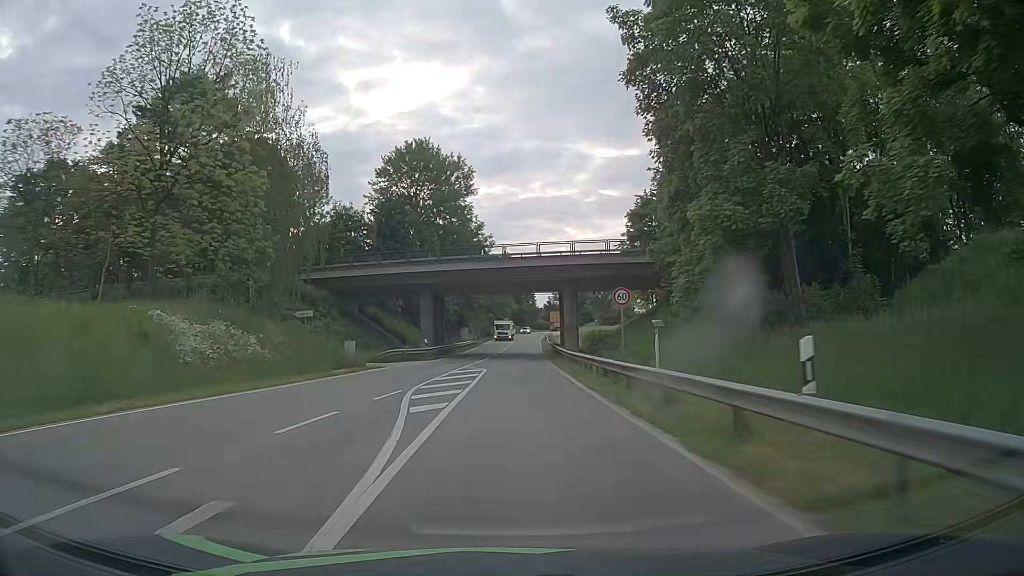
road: secondary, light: Day
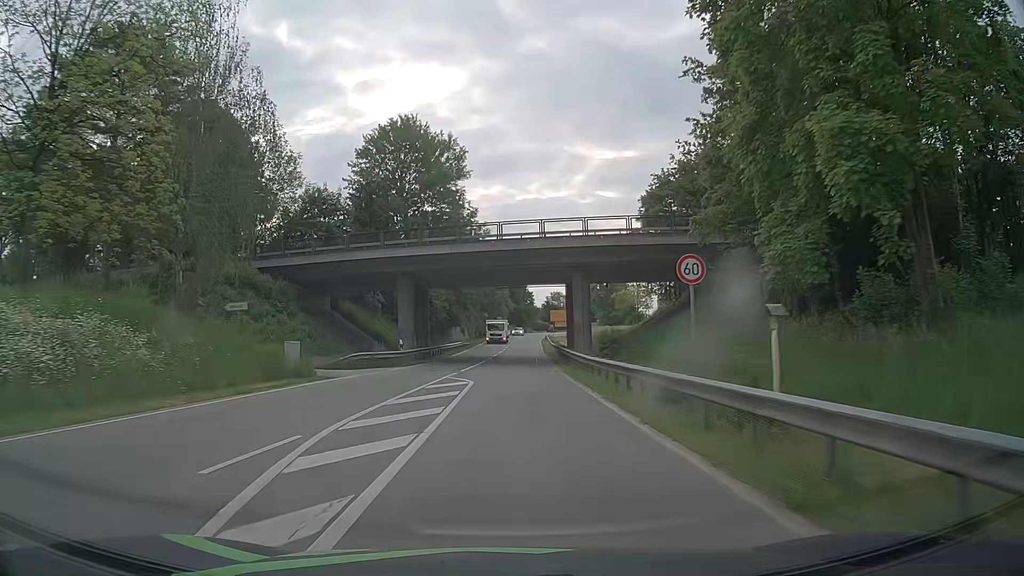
(0.0, +8.9) m; +1°
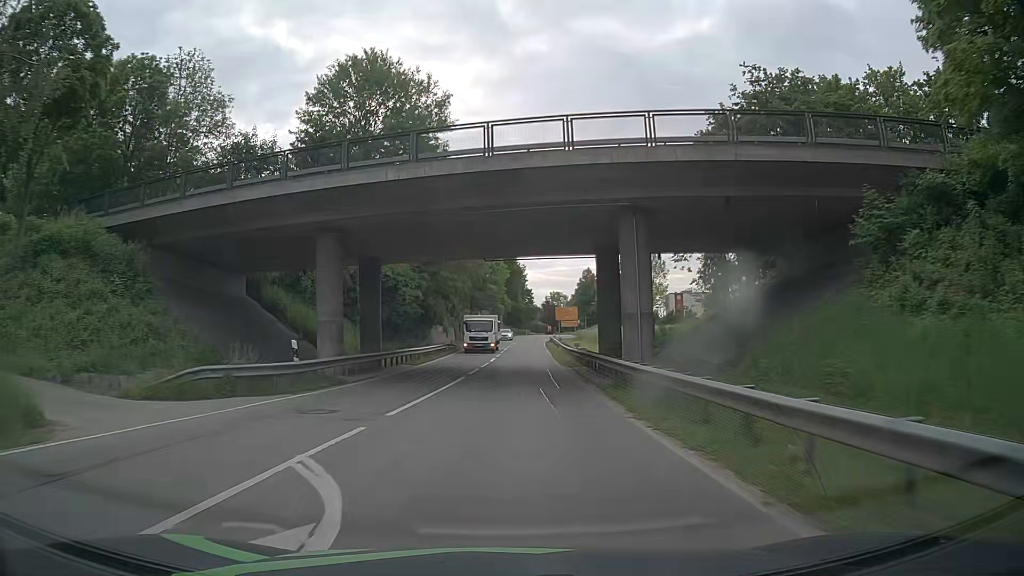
(0.0, +17.1) m; 0°
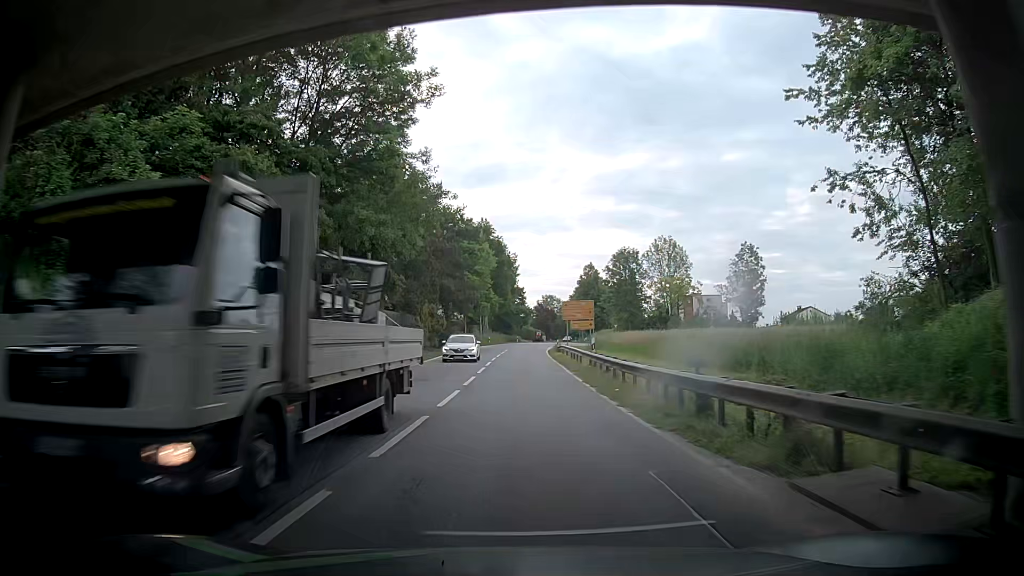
(+0.1, +24.5) m; 0°
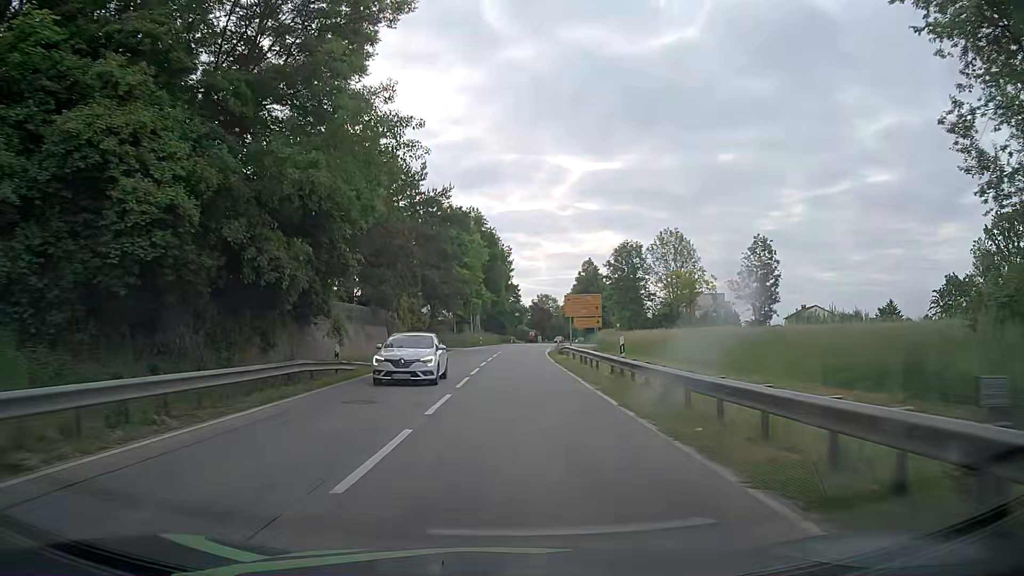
(+0.2, +8.0) m; +2°
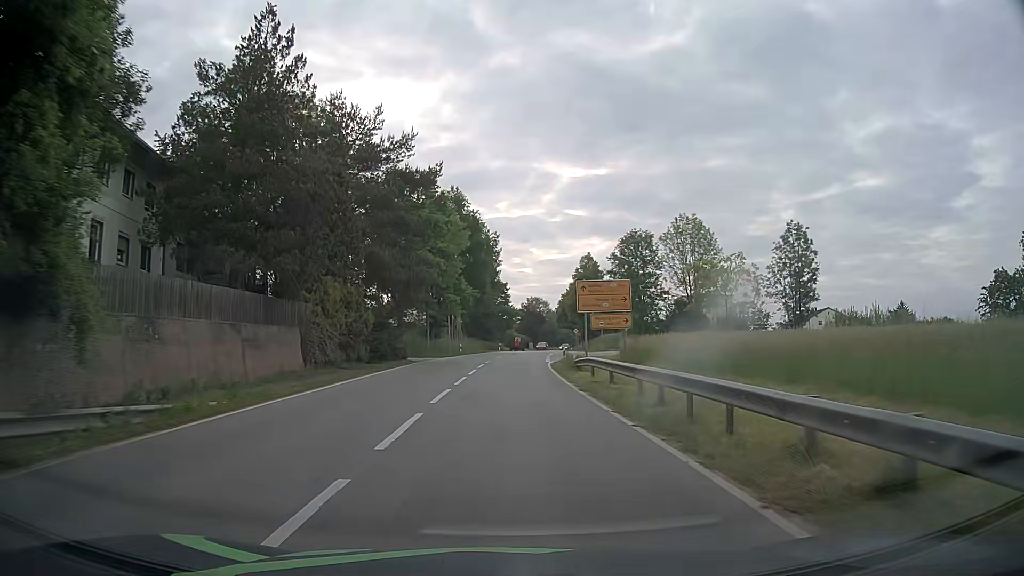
(+0.1, +15.7) m; +1°
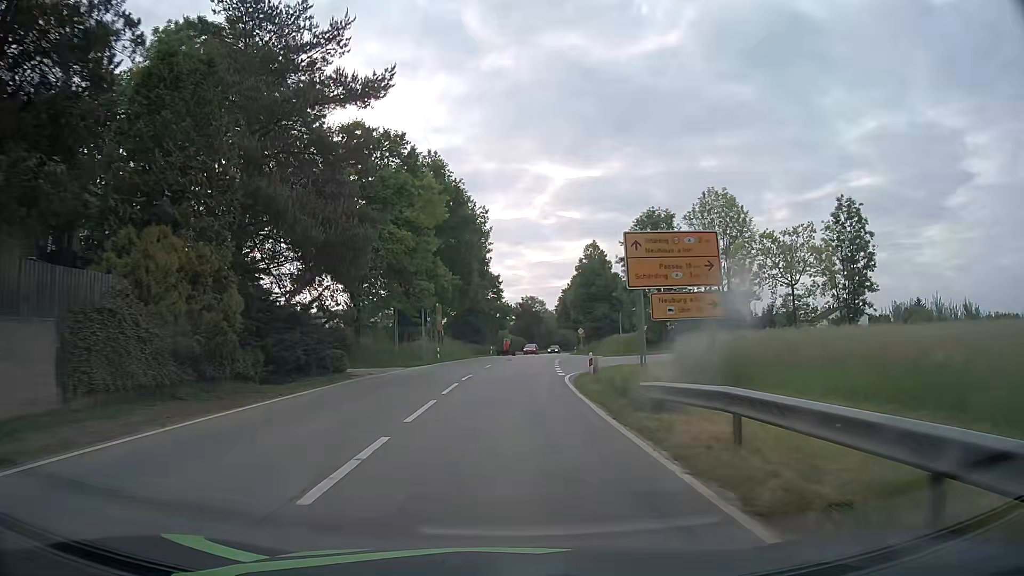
(+0.1, +14.9) m; 0°
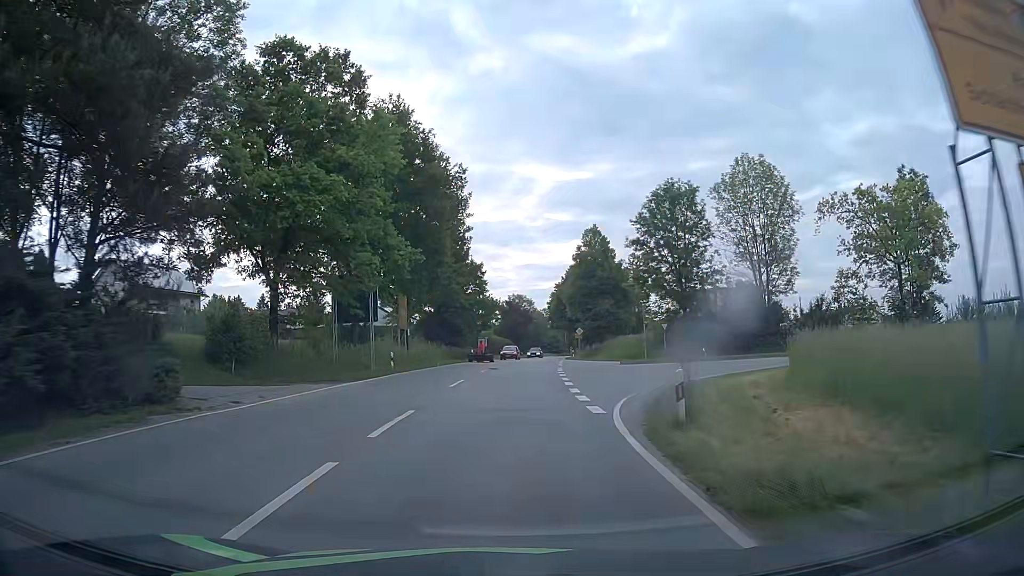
(+0.2, +14.0) m; +1°
(0, +10) (0, +20) (+1, +30) (+1, +40) (+2, +50) (+3, +60) (+4, +70) (+5, +80) (+6, +90) (+7, +100) m
